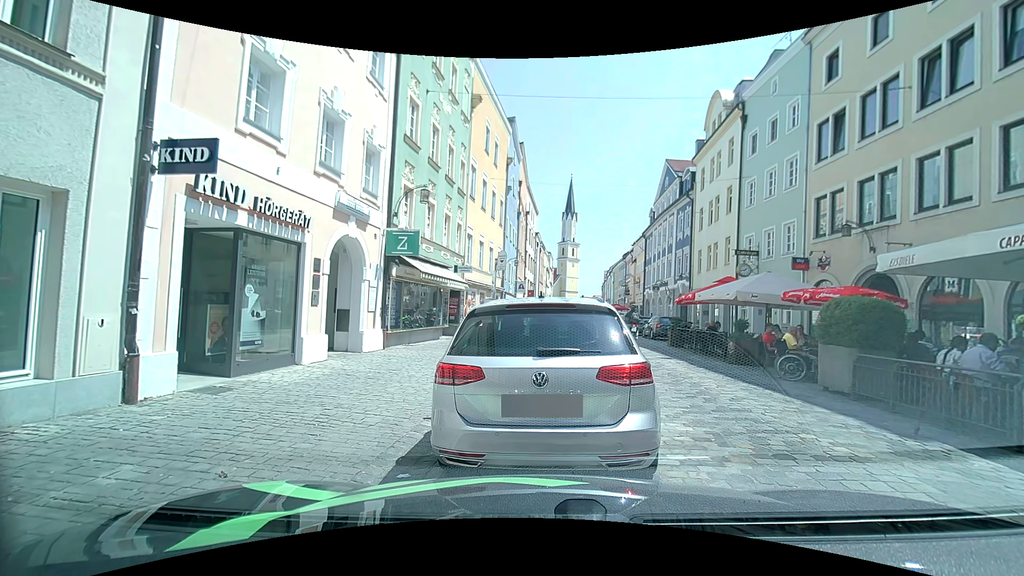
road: residential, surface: sett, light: Day
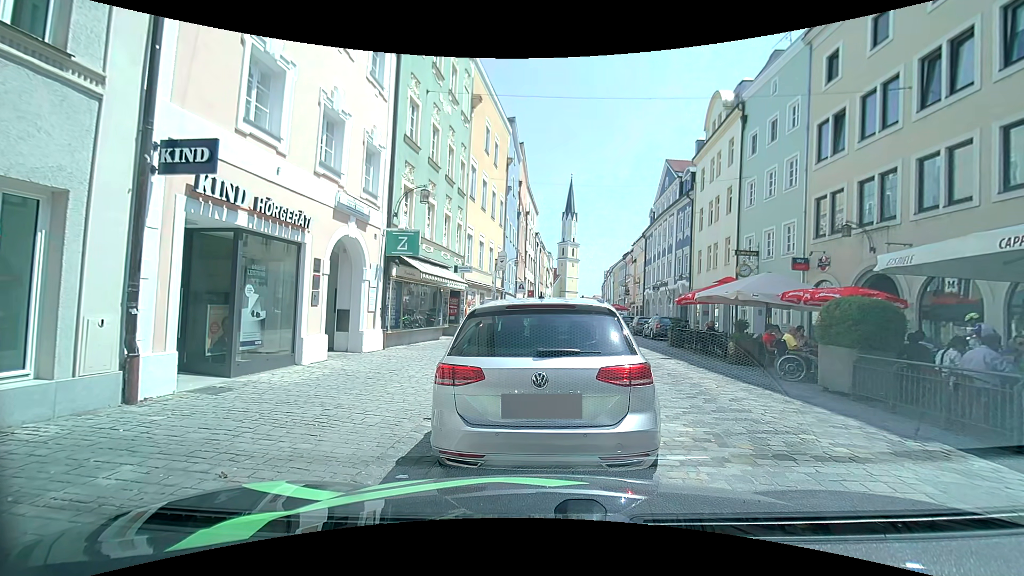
(0.0, 0.0) m; 0°
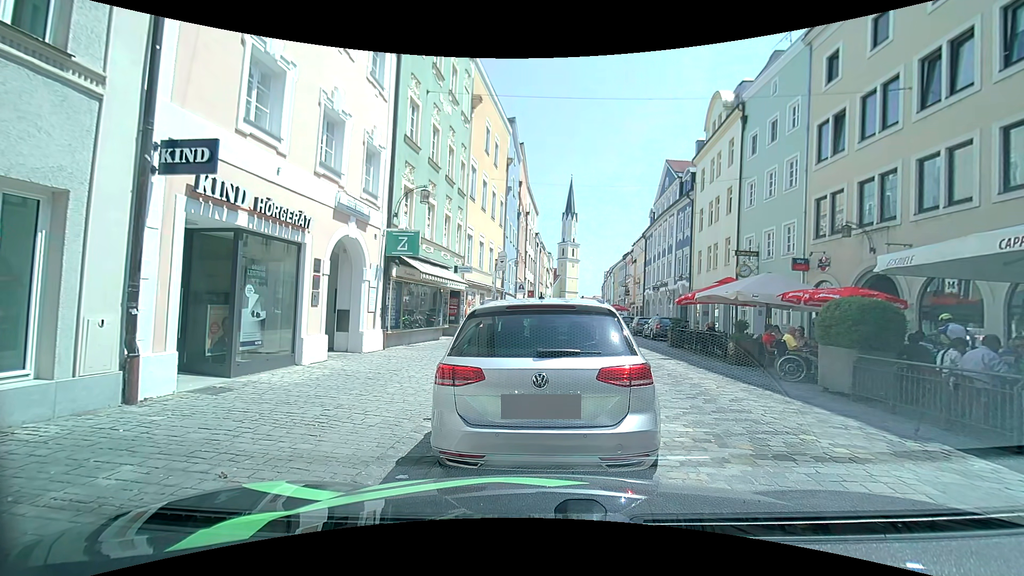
(0.0, 0.0) m; 0°
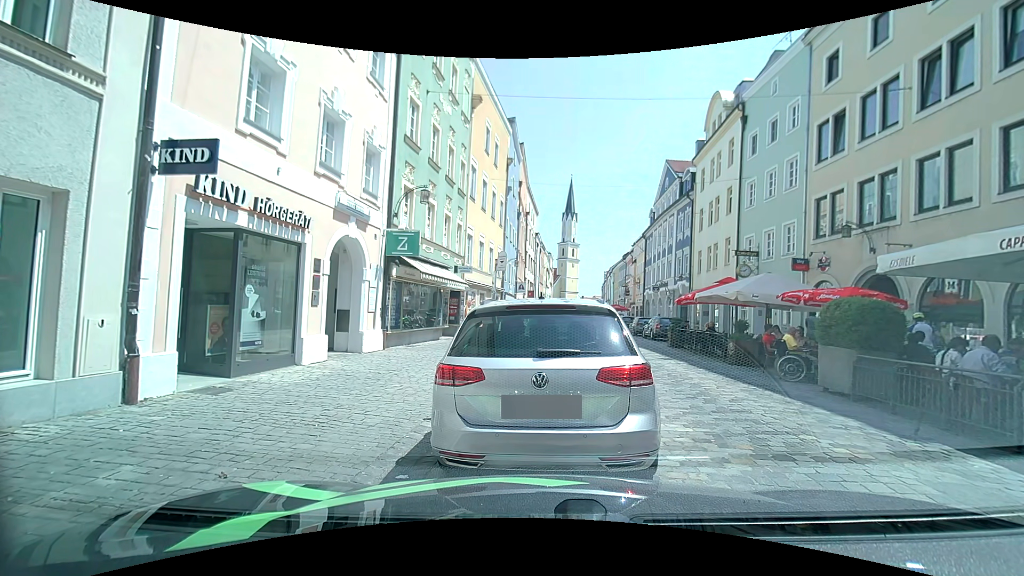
(0.0, 0.0) m; 0°
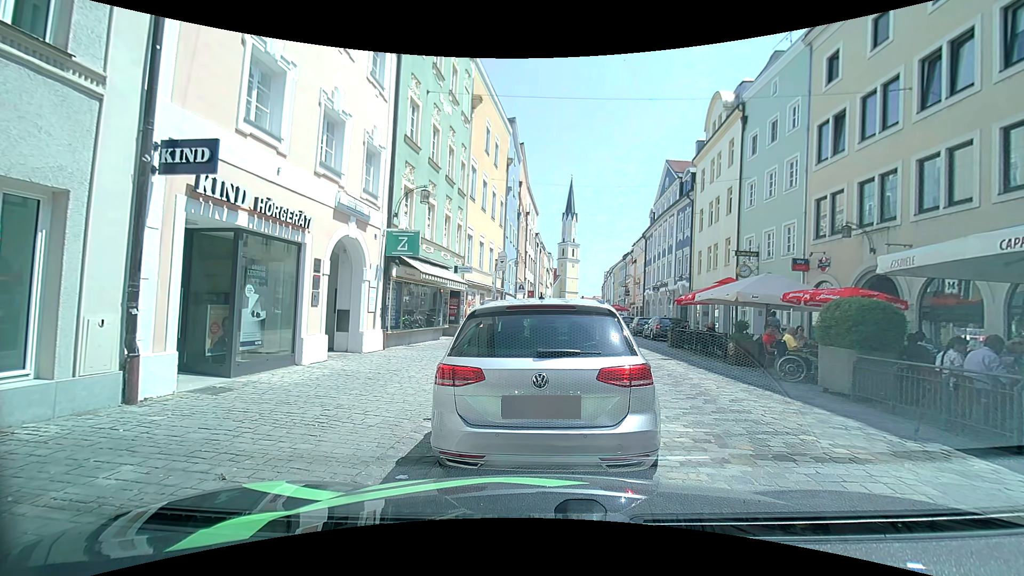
(0.0, 0.0) m; 0°
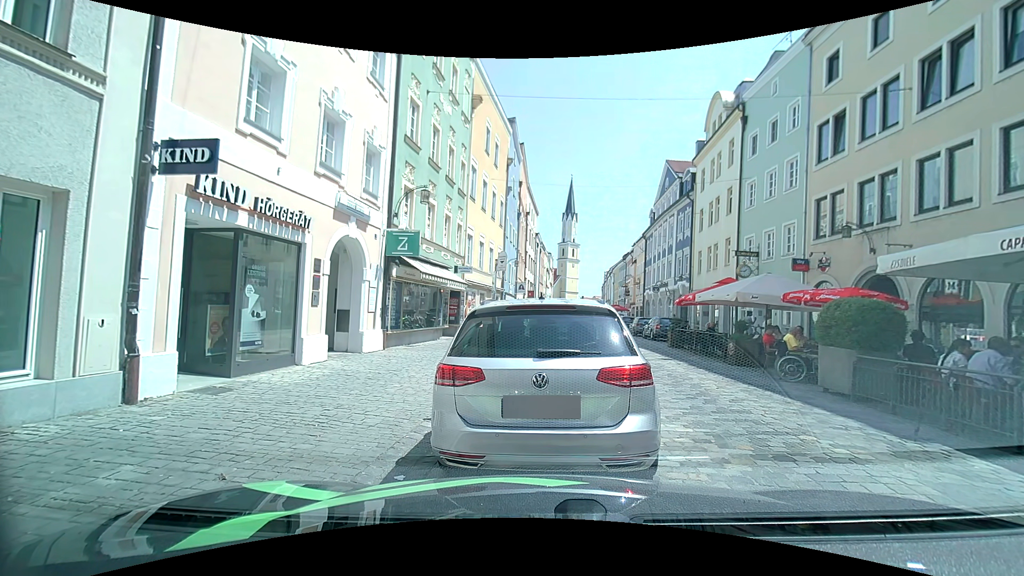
(0.0, 0.0) m; 0°
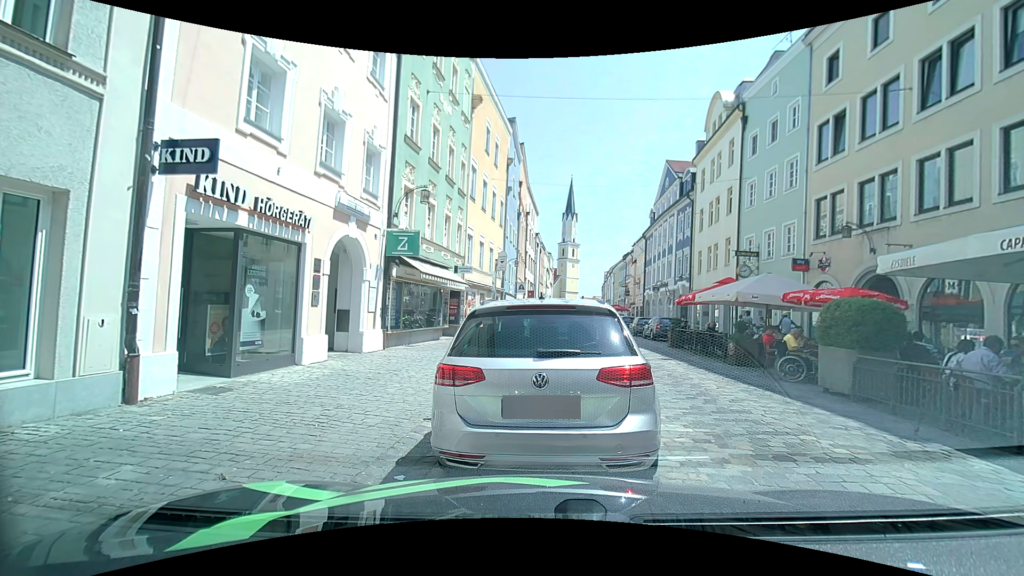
(0.0, 0.0) m; 0°
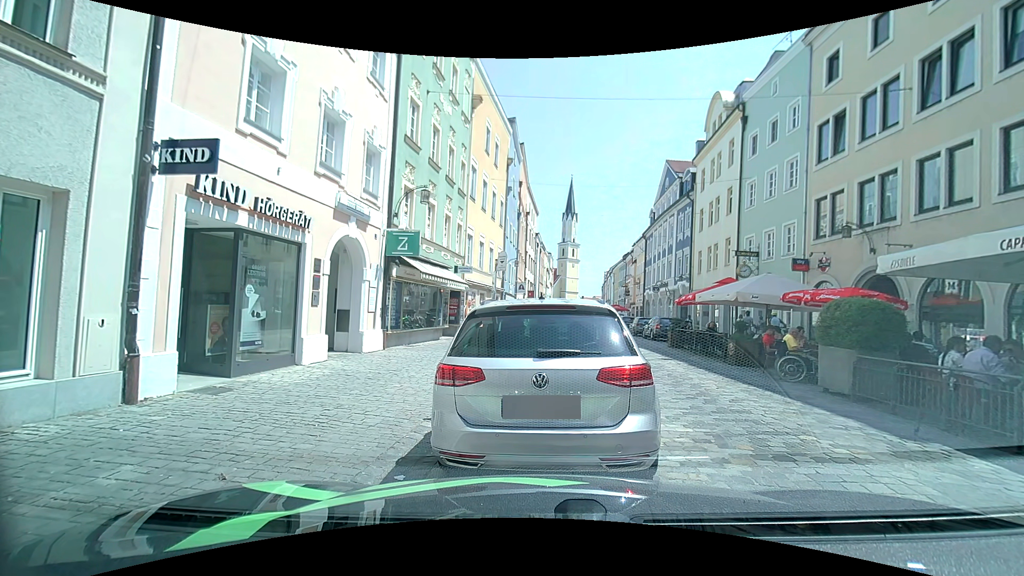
(0.0, 0.0) m; 0°
